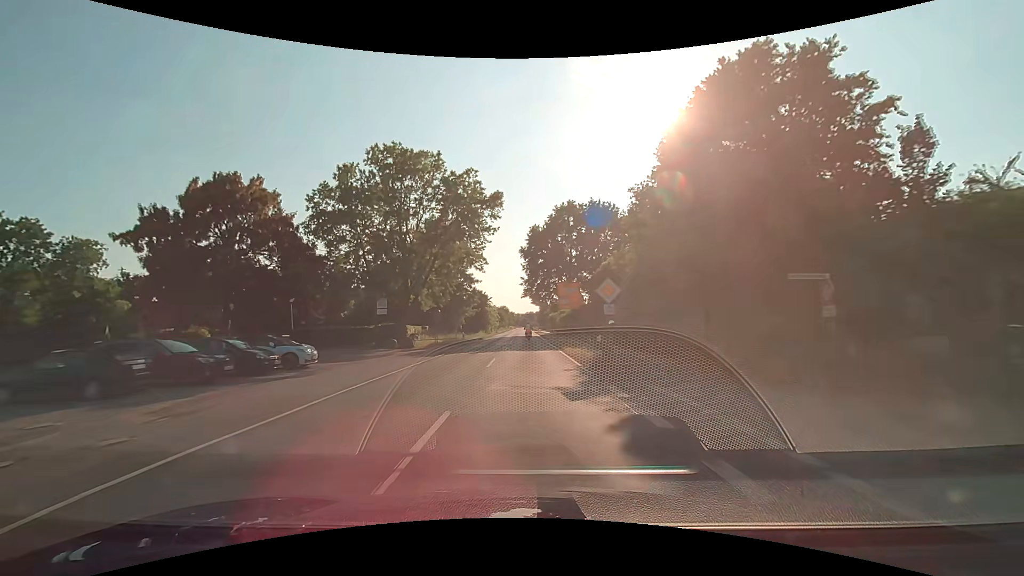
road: secondary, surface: asphalt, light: Day
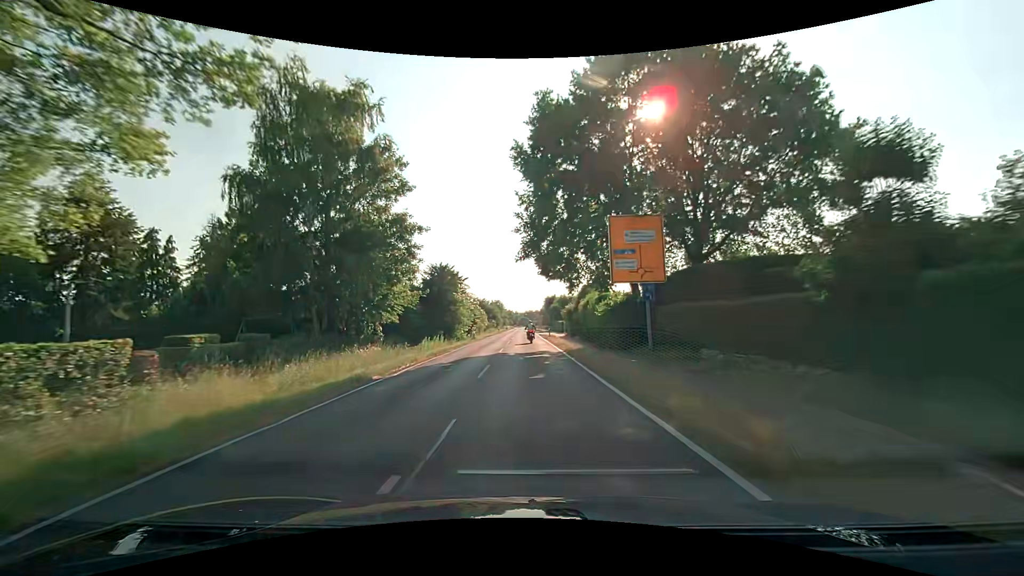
(0.0, +39.4) m; 0°
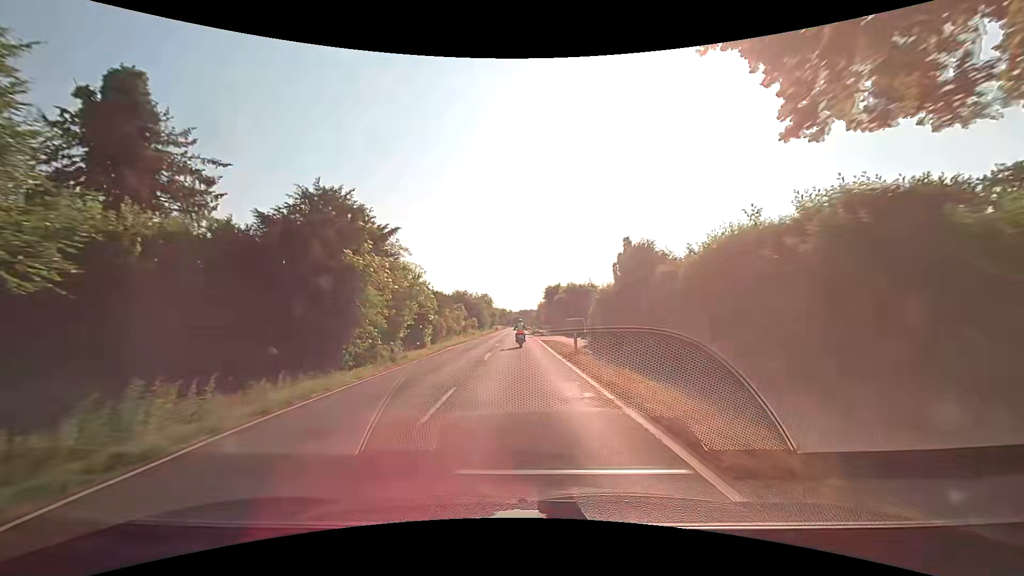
(+0.2, +28.7) m; +1°
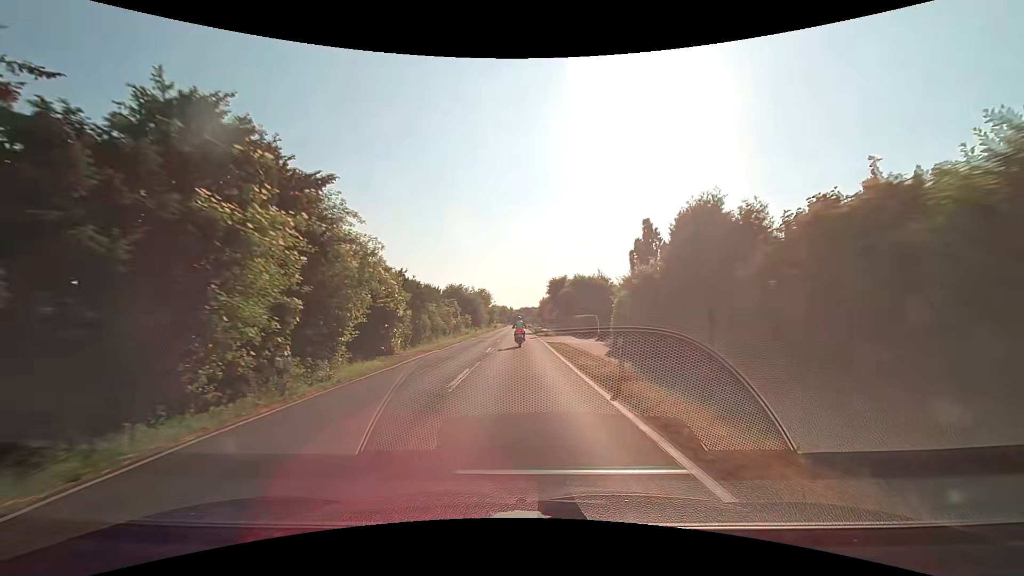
(0.0, +9.3) m; 0°
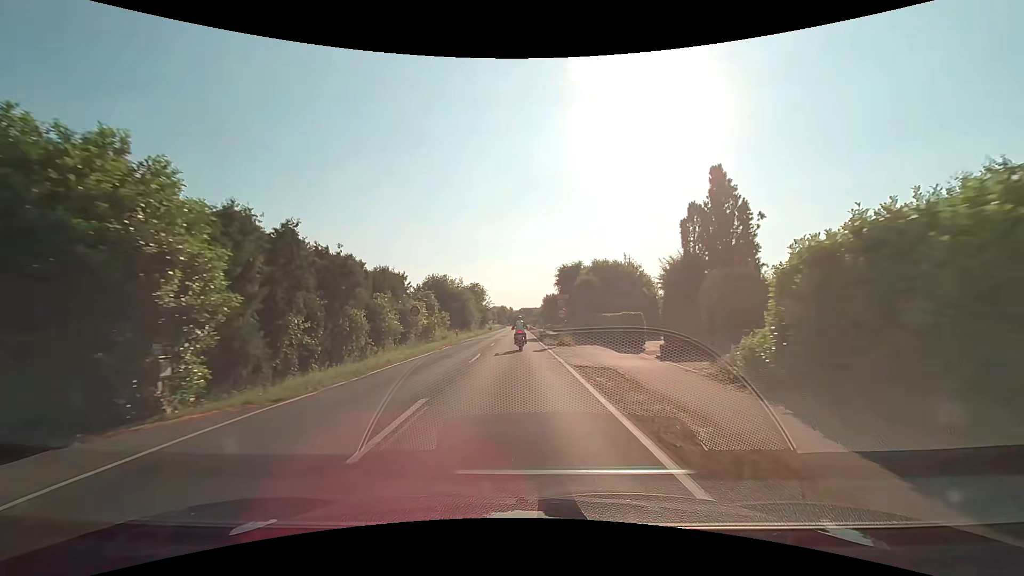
(+0.1, +17.4) m; 0°
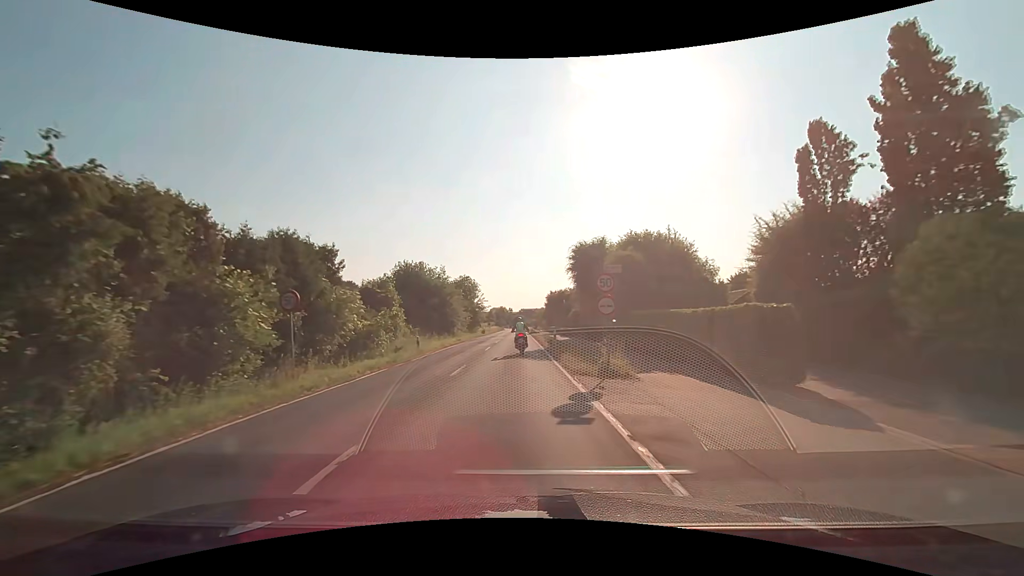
(-0.1, +15.7) m; 0°
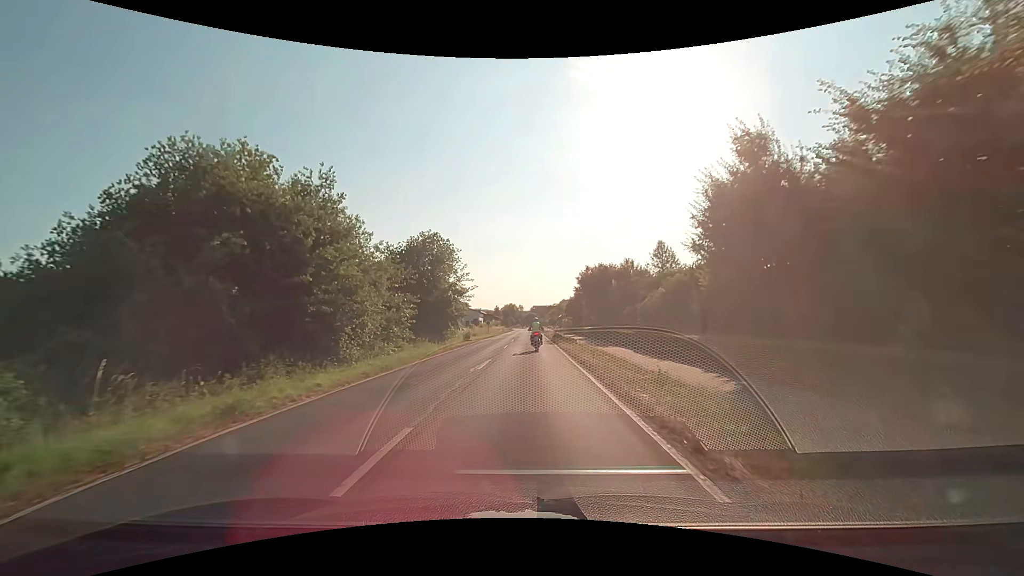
(-0.4, +34.4) m; -2°
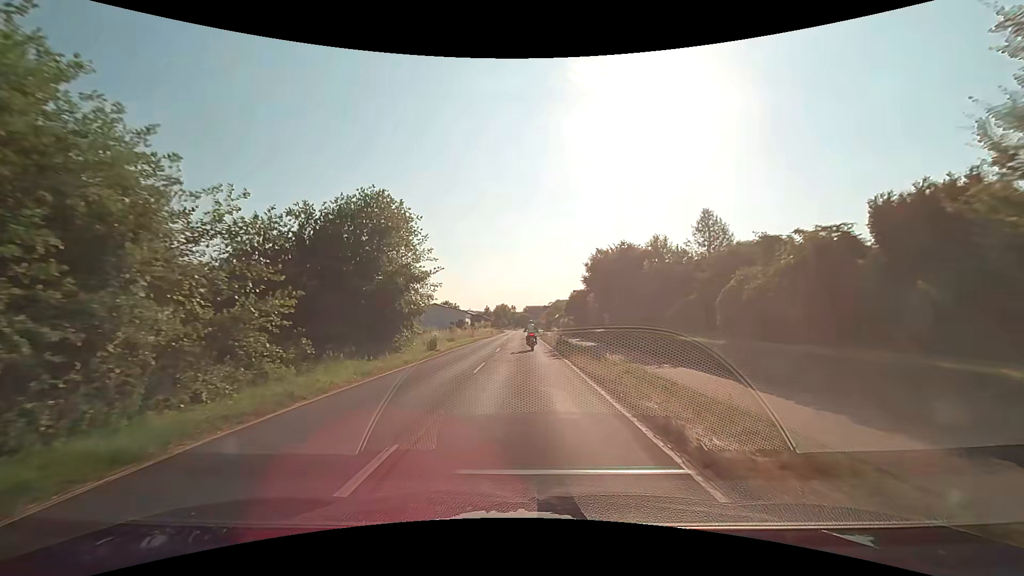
(+0.2, +12.9) m; +2°
(0, +10) (0, +20) (0, +30) (0, +40) (0, +50) (-1, +60) (-1, +70) (-1, +80) (-1, +90) (-1, +100) m
